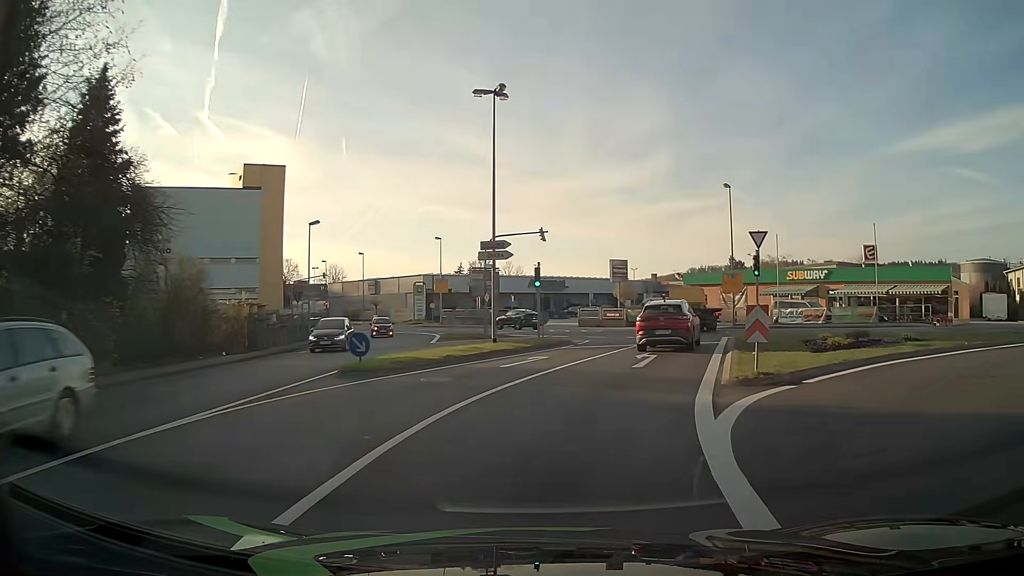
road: tertiary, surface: asphalt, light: Day
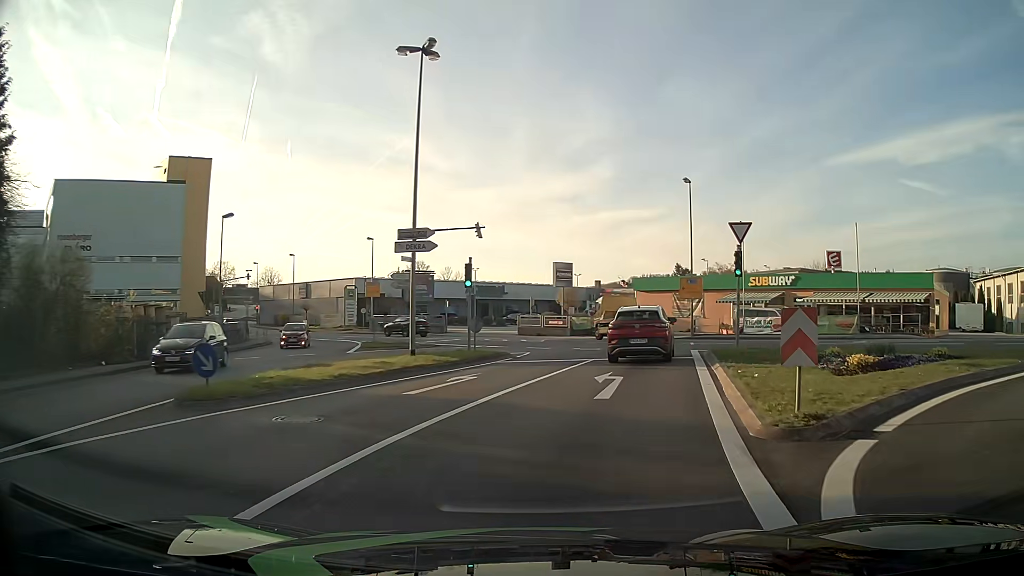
(+0.2, +5.1) m; +5°
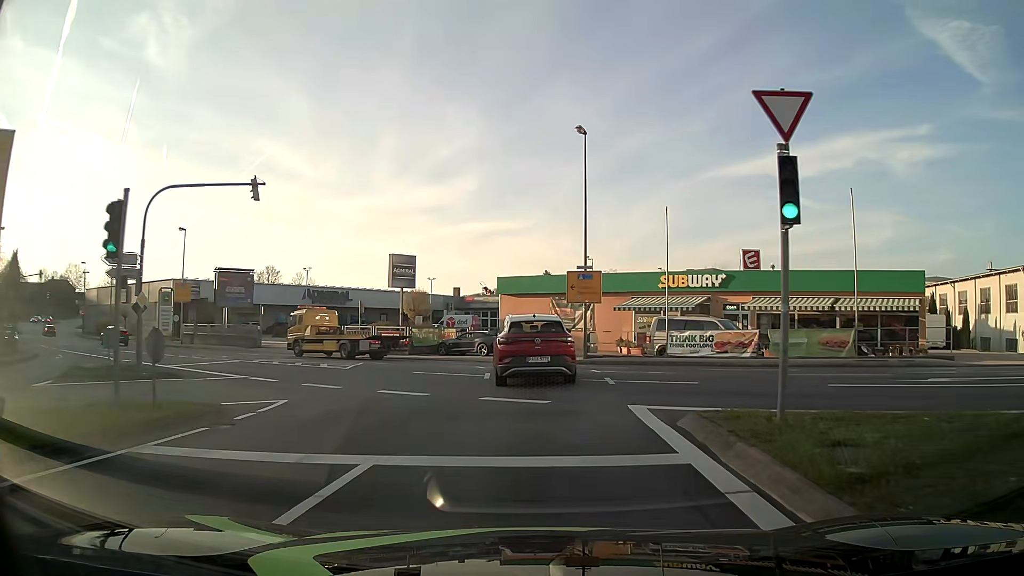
(+1.9, +14.3) m; +12°
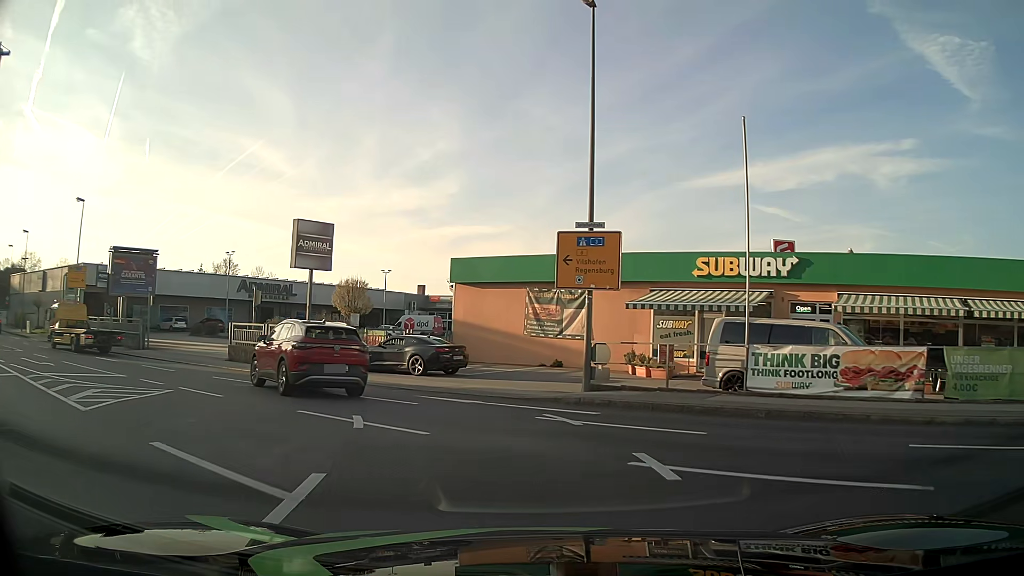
(+0.4, +13.3) m; +2°
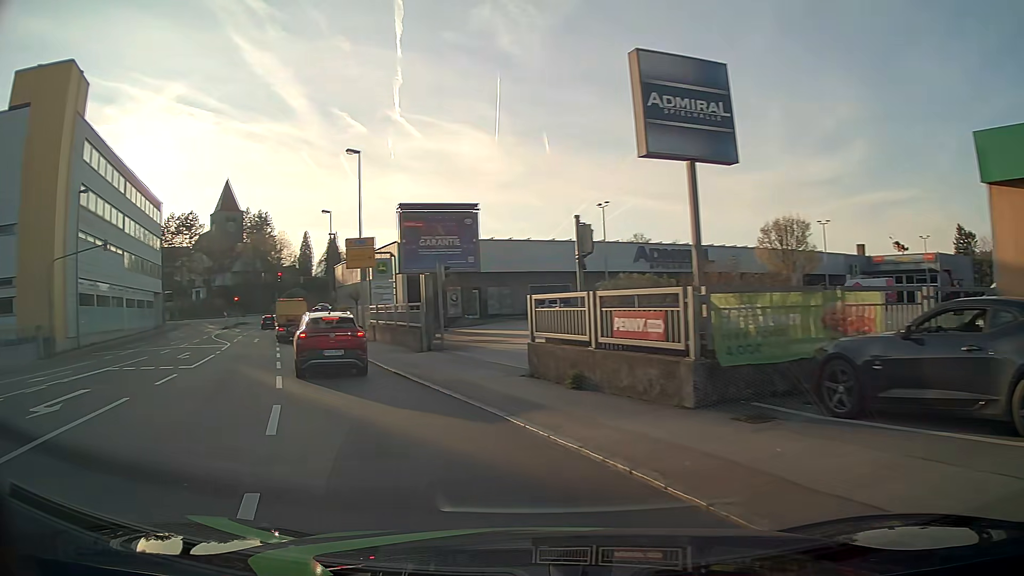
(-3.4, +16.2) m; -35°
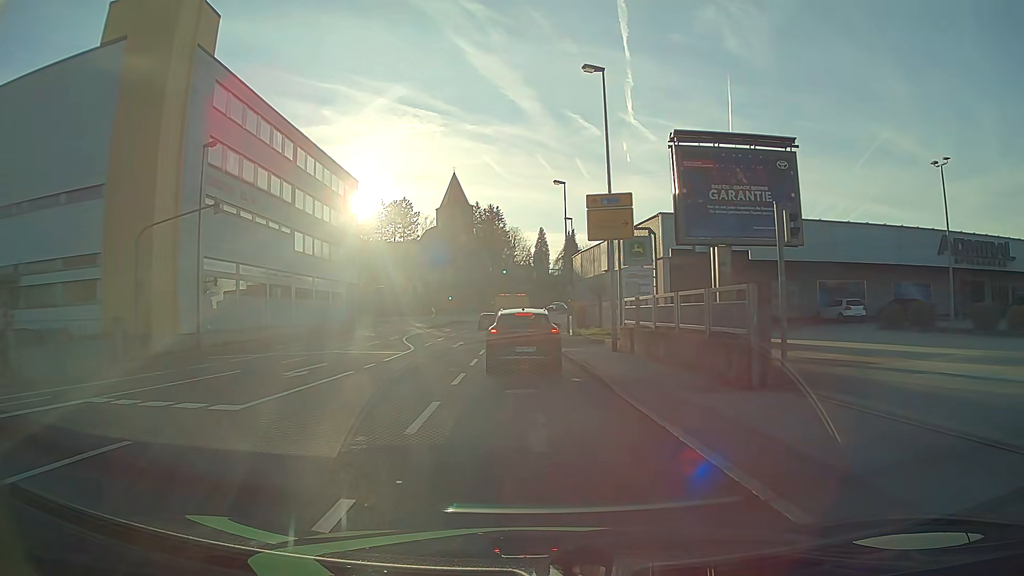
(-3.2, +12.2) m; -22°
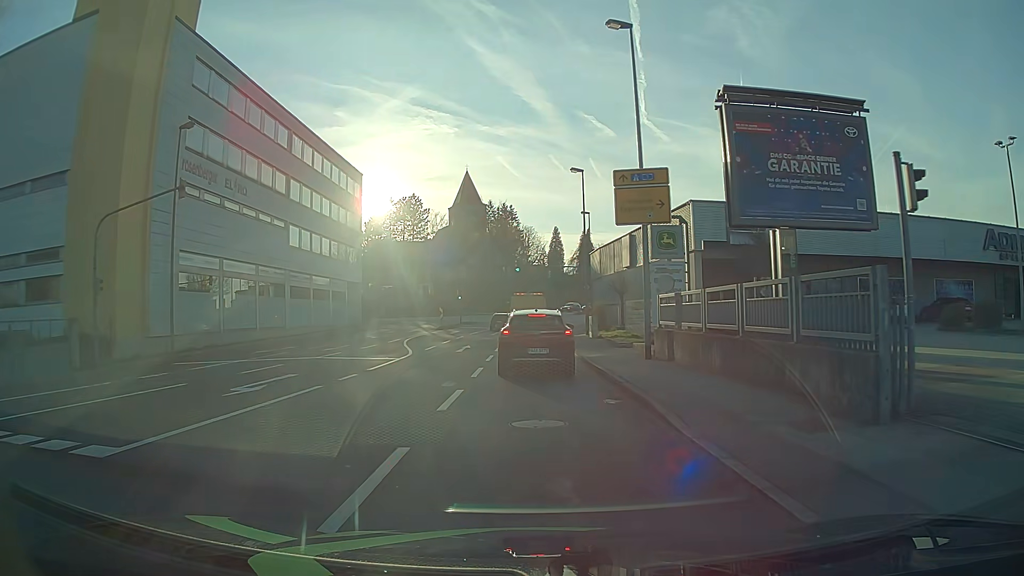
(-0.1, +3.9) m; -1°
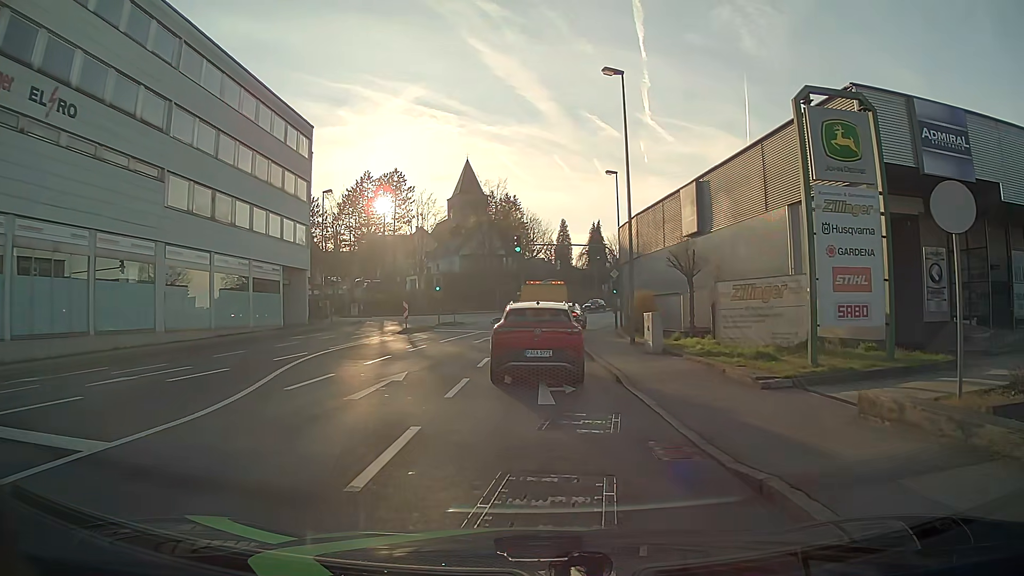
(-0.2, +16.7) m; -1°
(0, +10) (0, +20) (0, +30) (+1, +40) (+3, +50) (+5, +60) (+8, +69) (+12, +78) (+17, +87) (+22, +96) m
